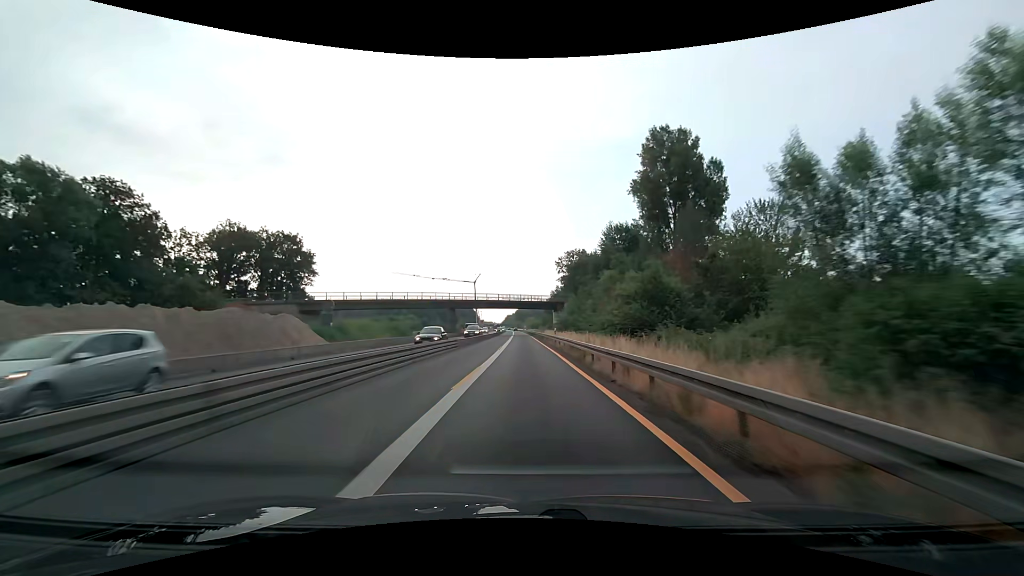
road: motorway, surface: asphalt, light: Day
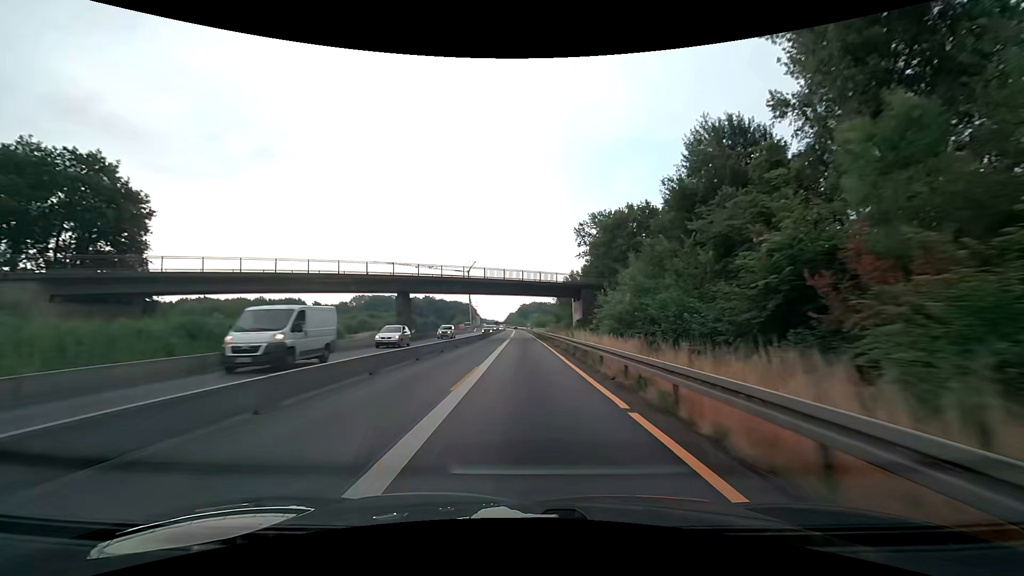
(-0.1, +37.7) m; 0°
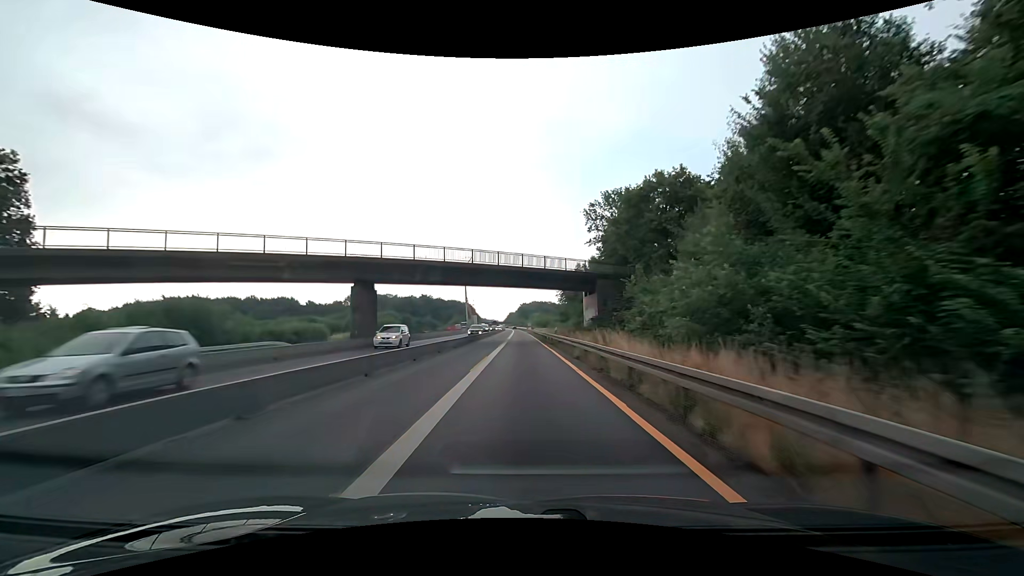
(0.0, +12.6) m; 0°
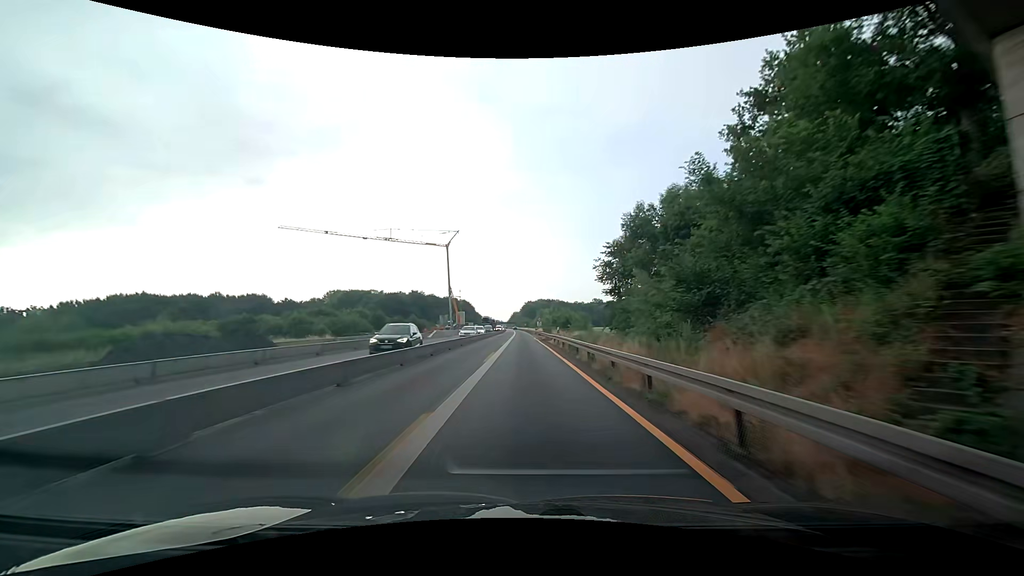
(-0.4, +50.2) m; 0°
(0, +10) (0, +20) (0, +30) (0, +40) (0, +50) (0, +60) (0, +70) (0, +80) (0, +90) (-1, +100) m
